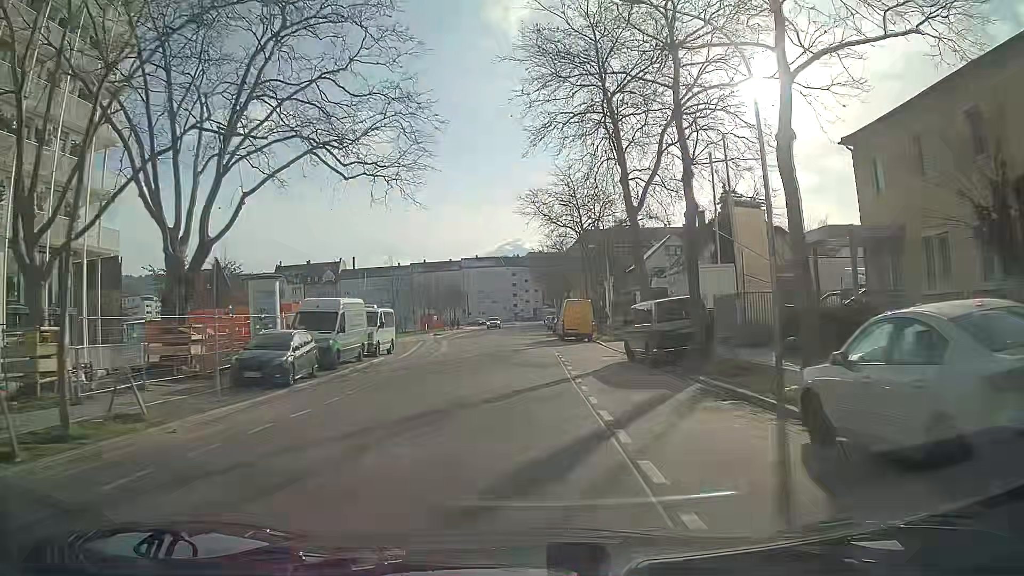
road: tertiary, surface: asphalt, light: Day
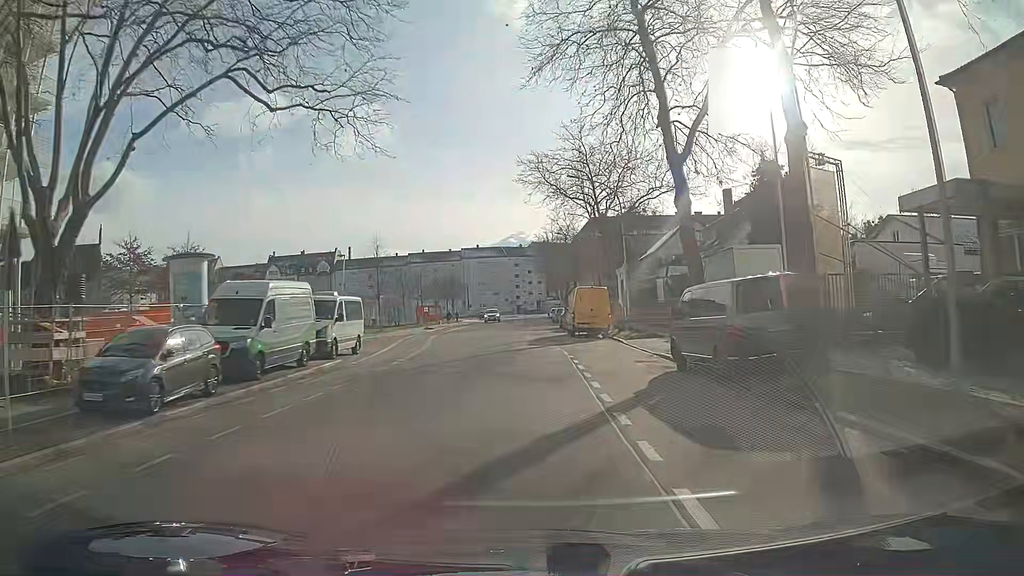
(0.0, +7.5) m; -1°
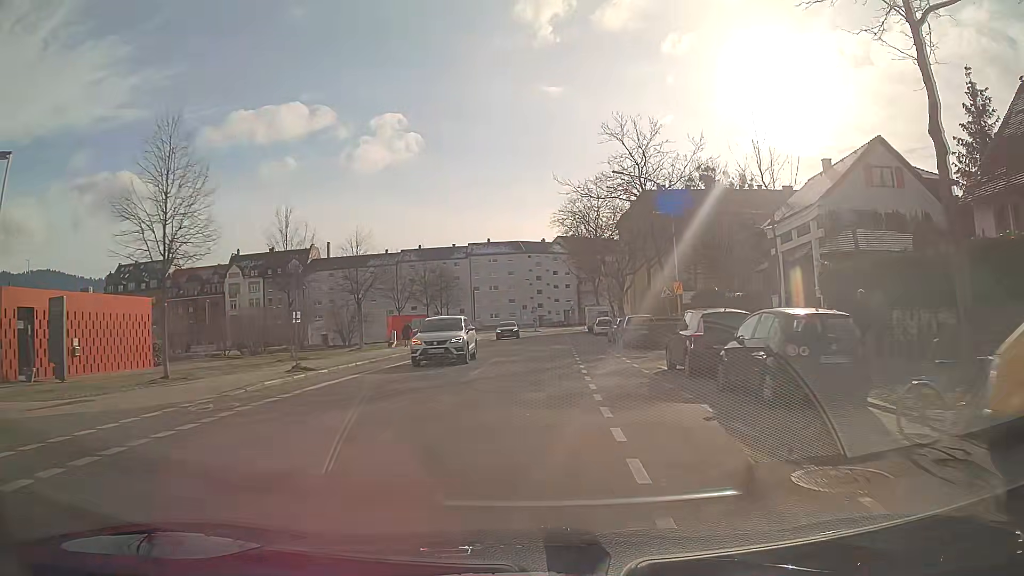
(-0.6, +36.7) m; -1°
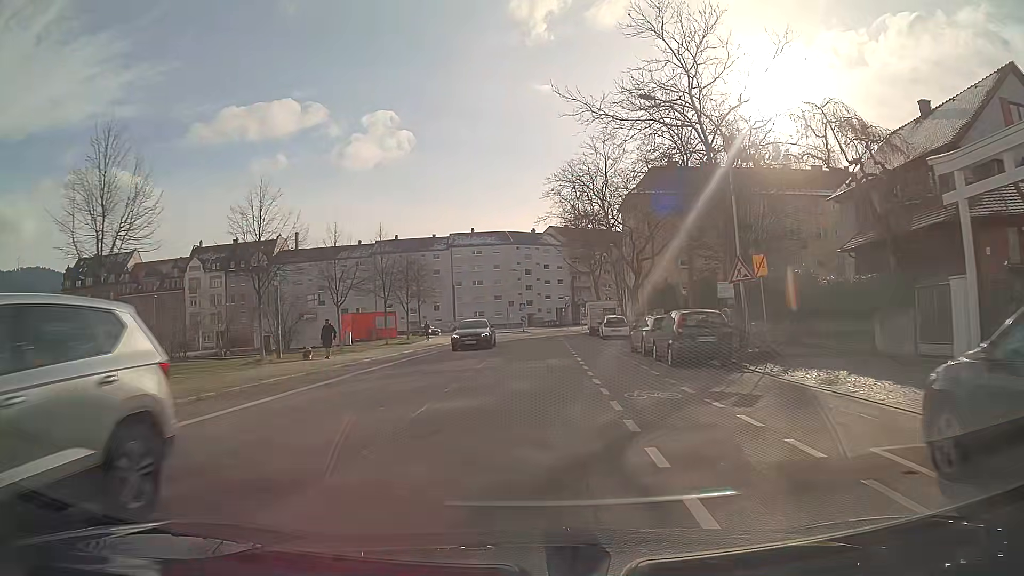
(+0.1, +13.3) m; +1°
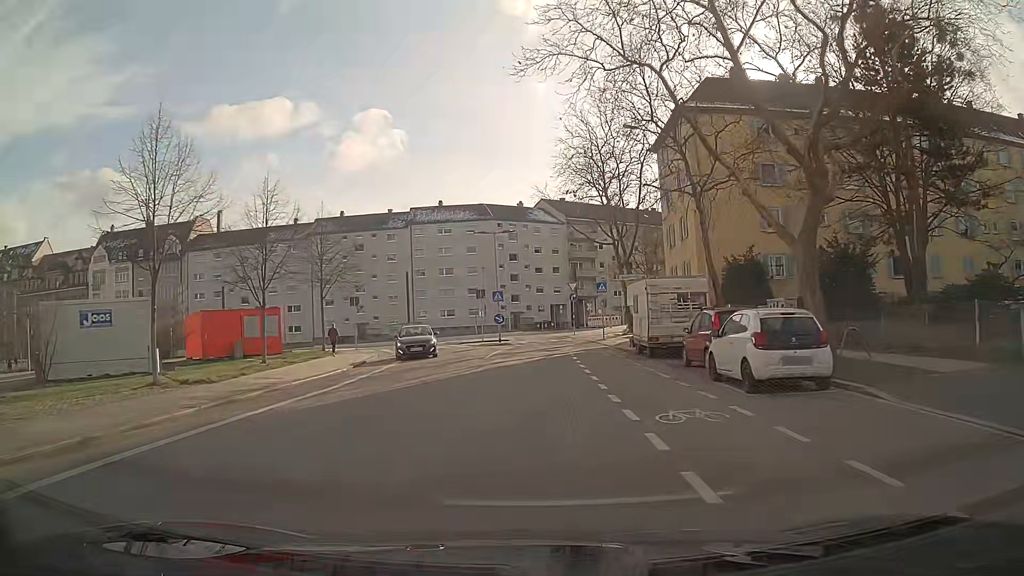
(+0.3, +29.1) m; +1°
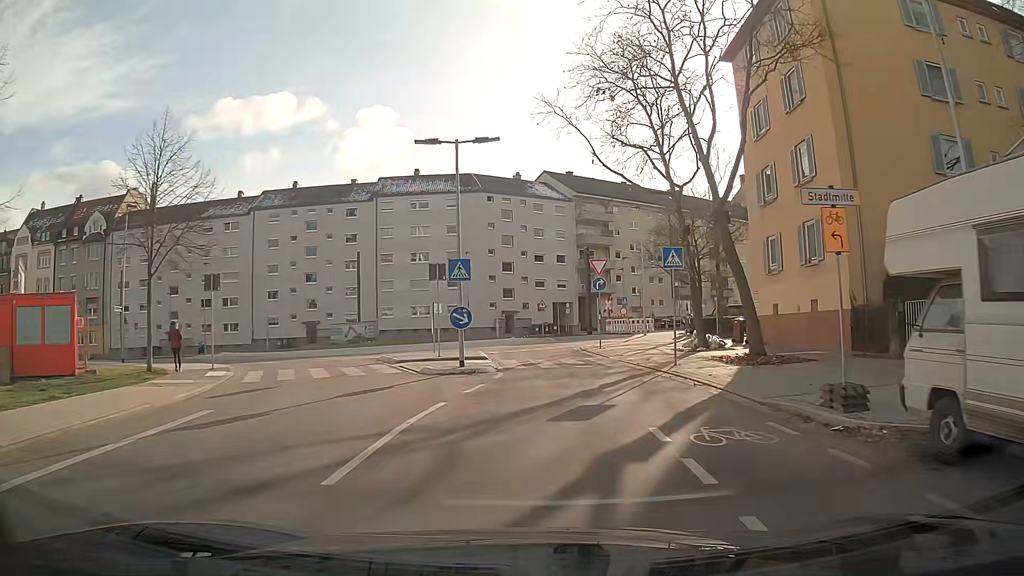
(-0.1, +19.3) m; 0°
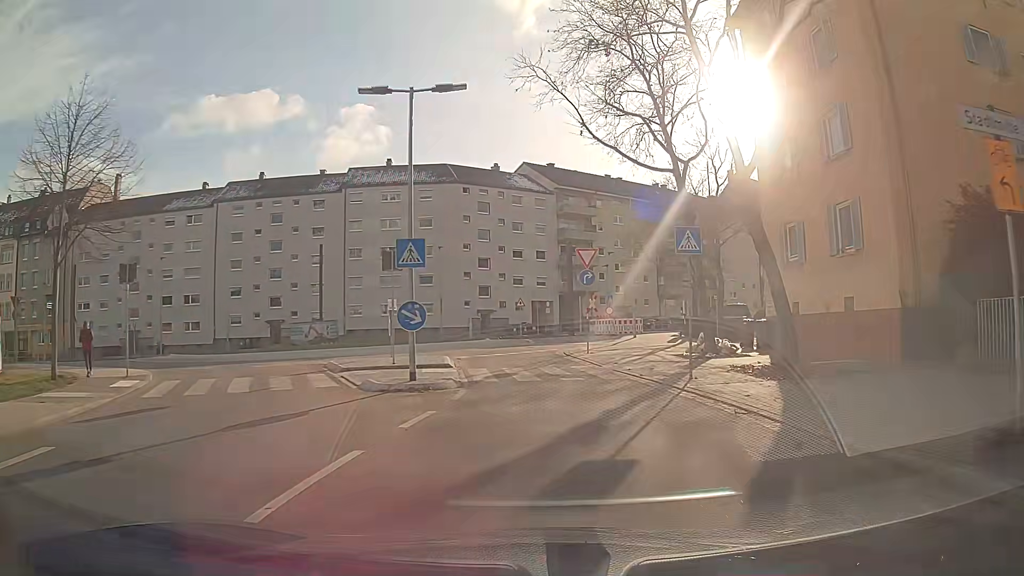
(+0.1, +4.2) m; +3°
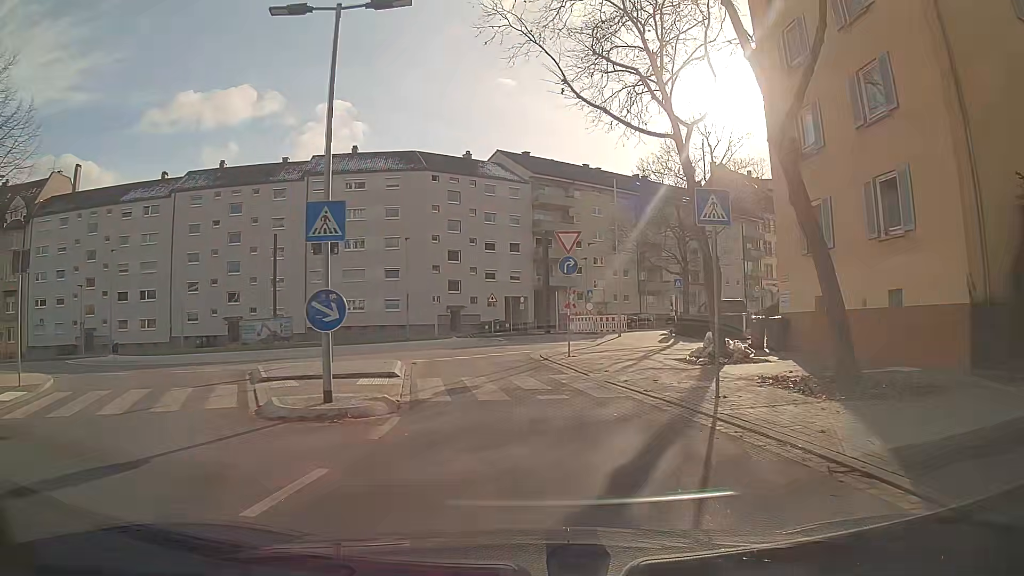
(+0.1, +4.0) m; +1°
(0, +10) (-1, +20) (0, +30) (0, +40) (-6, +47) (-16, +49) (-26, +47) (-35, +44) (-45, +43) (-55, +43) m
